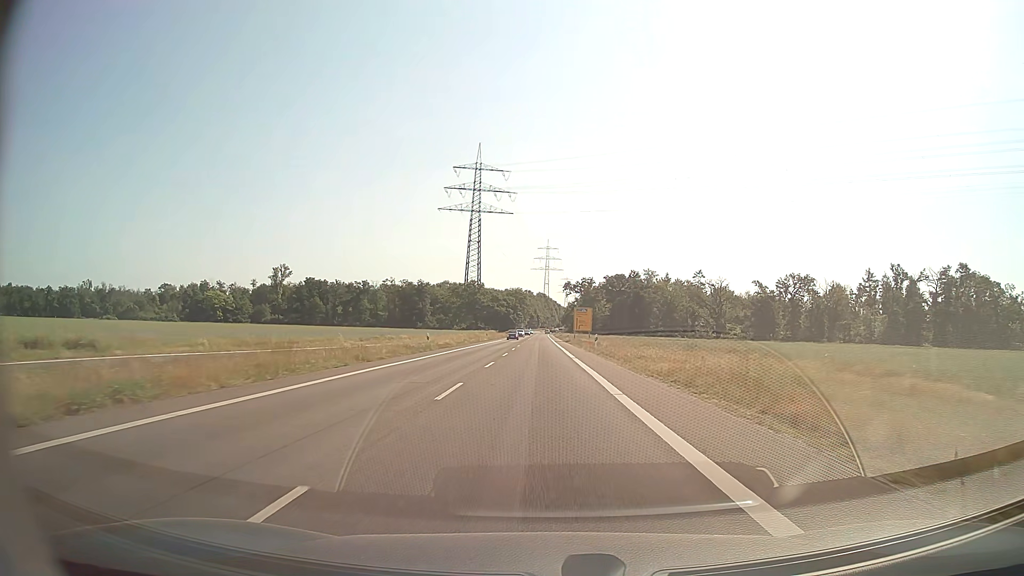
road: secondary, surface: asphalt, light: Day
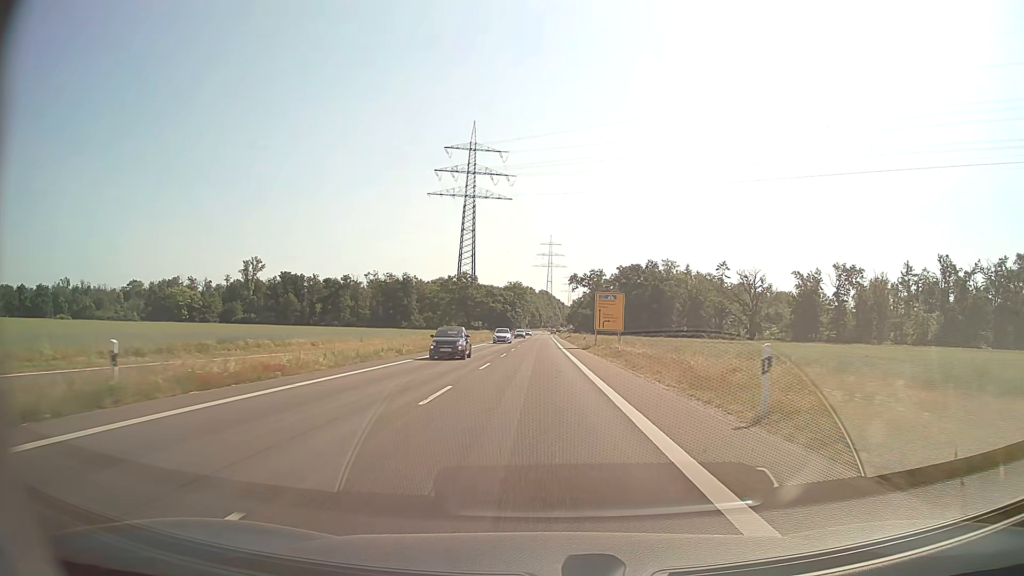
(0.0, +35.2) m; 0°
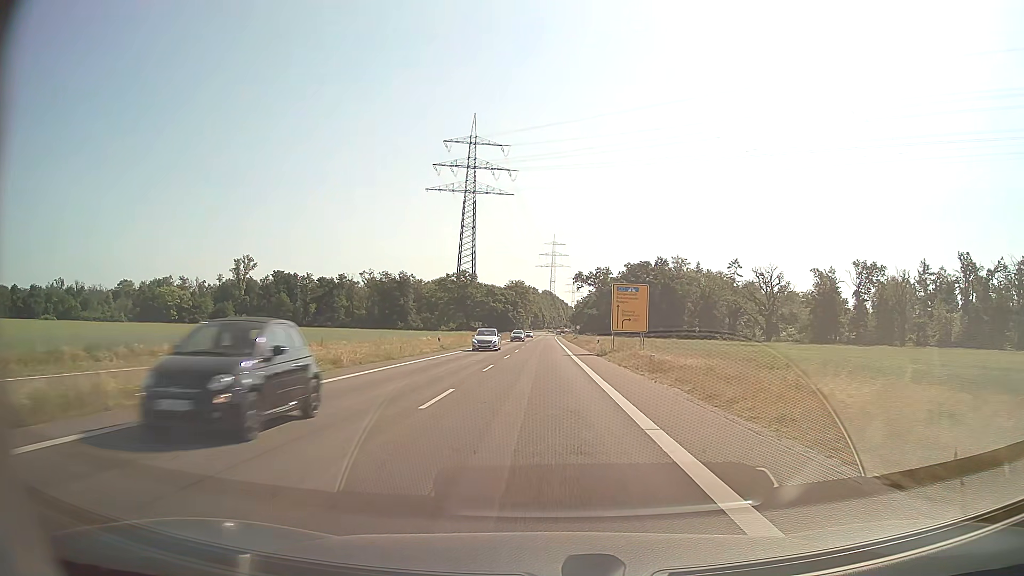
(0.0, +11.8) m; 0°
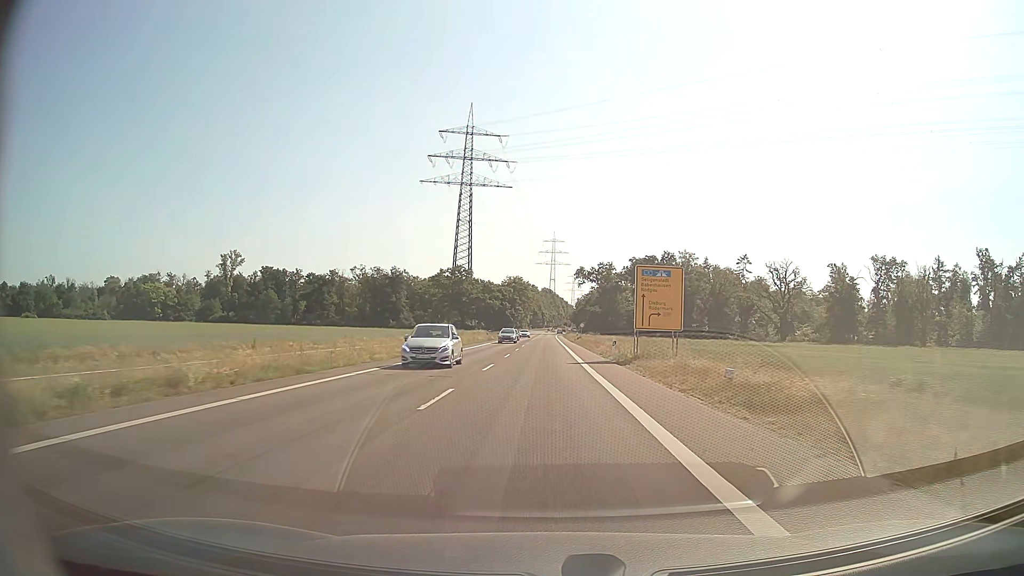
(0.0, +11.8) m; 0°
